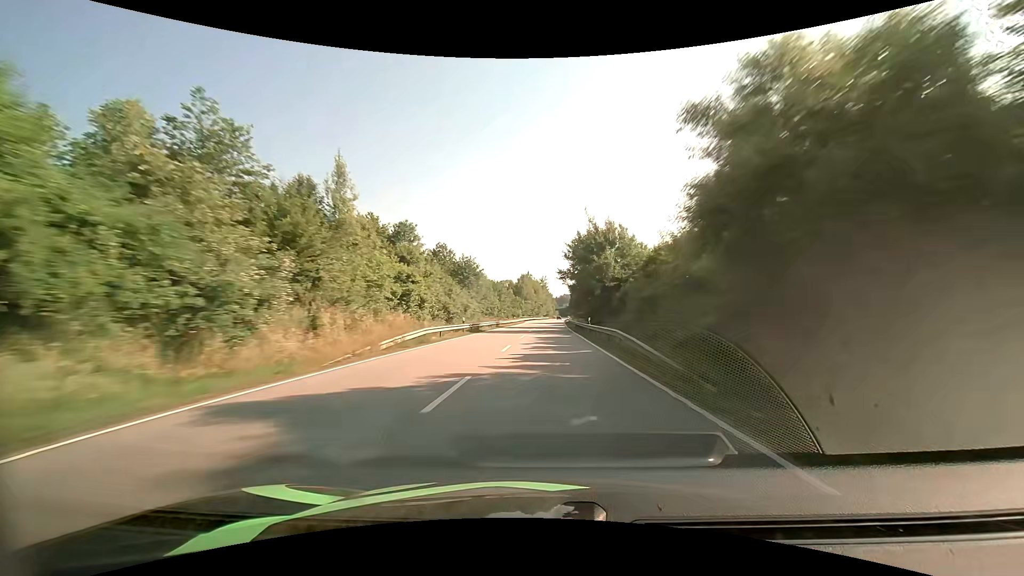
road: primary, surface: asphalt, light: Day
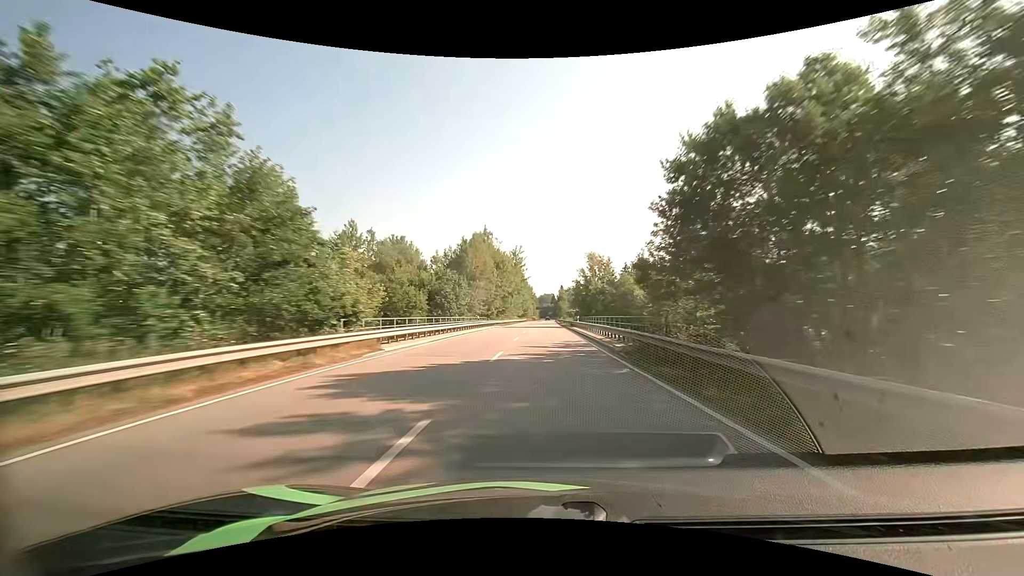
(+2.0, +88.3) m; +2°
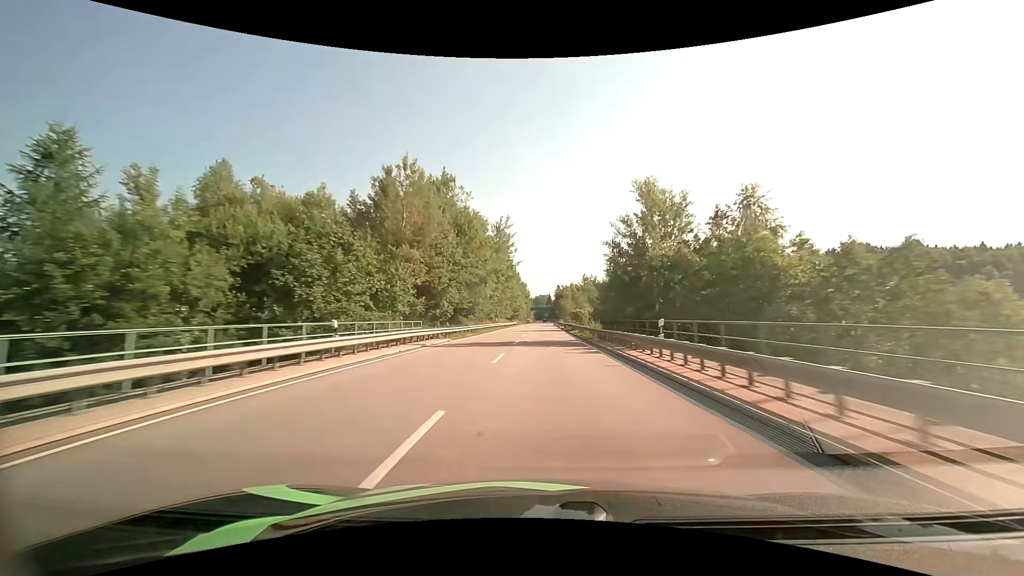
(+0.1, +34.9) m; +1°
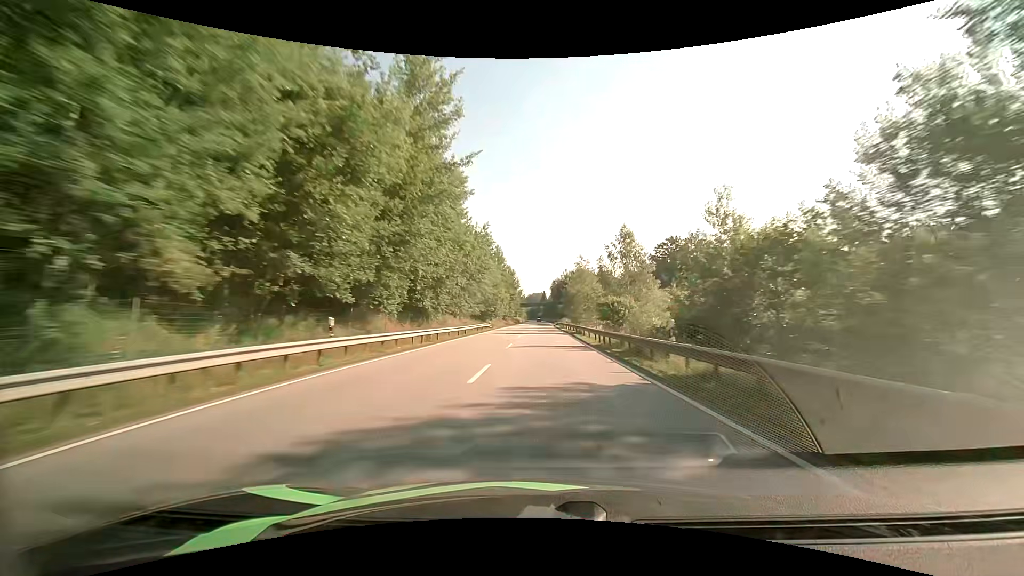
(+0.3, +52.3) m; 0°
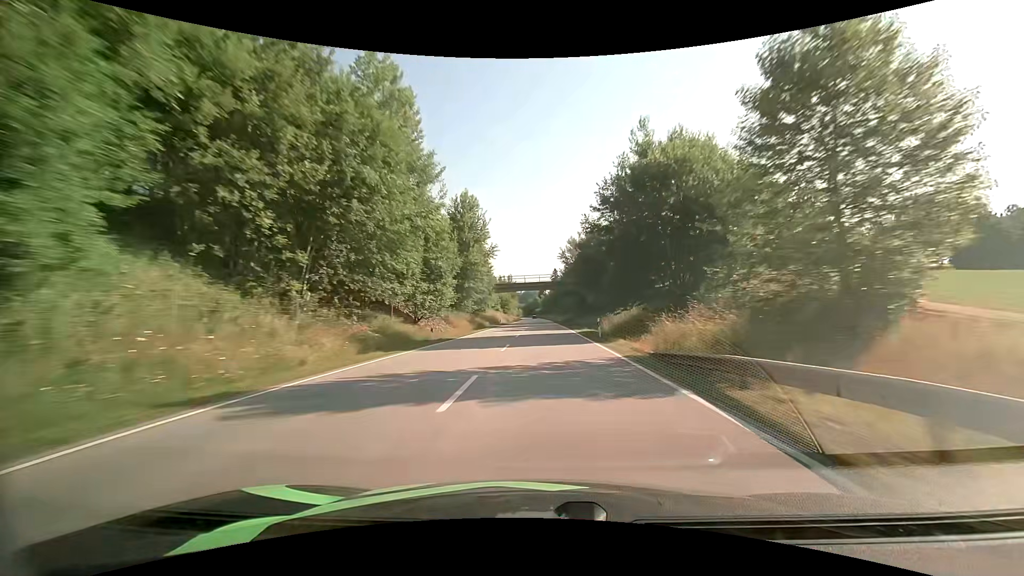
(+0.4, +86.1) m; 0°
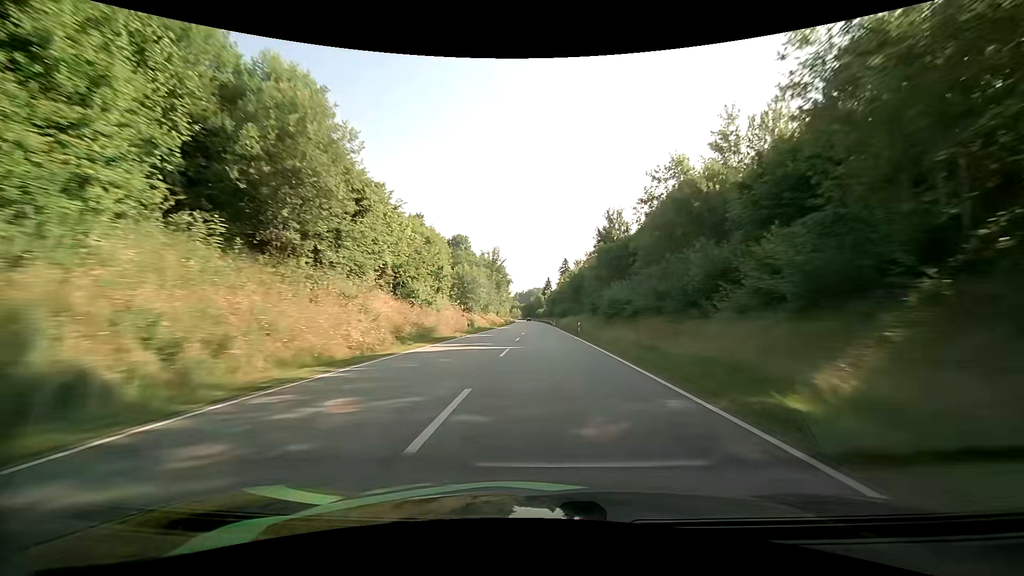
(-0.2, +85.2) m; -1°
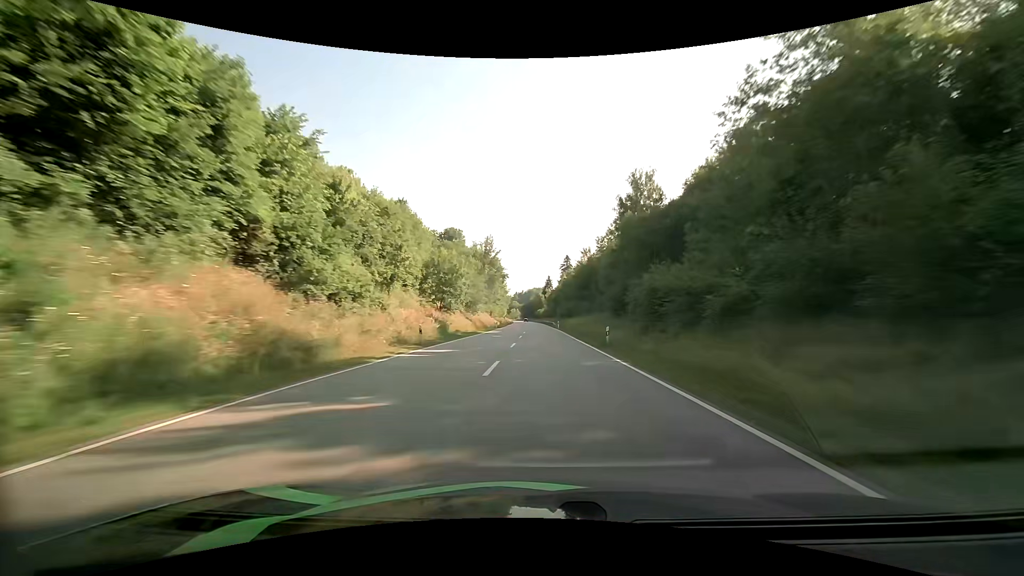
(+0.1, +17.2) m; 0°
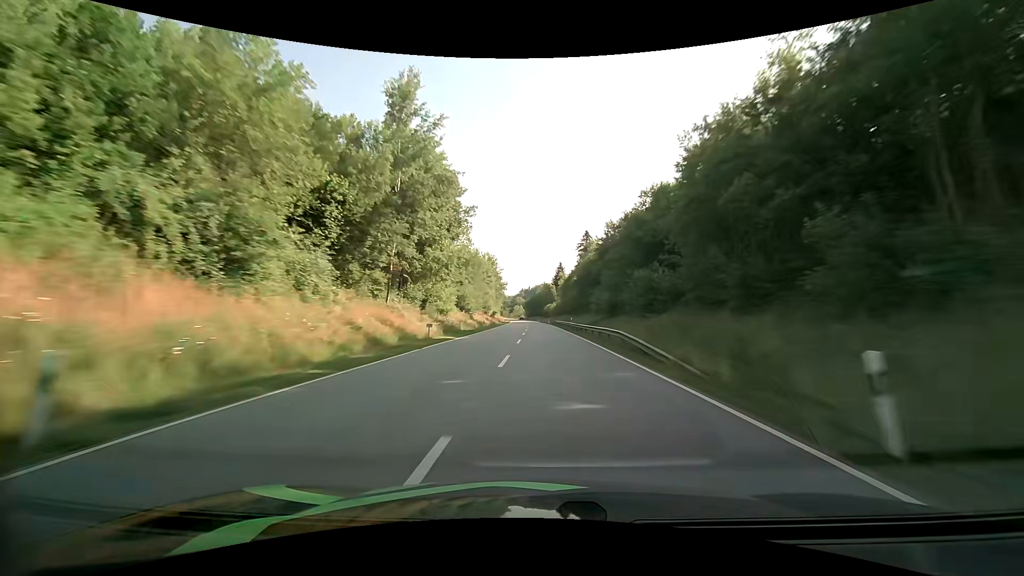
(-0.4, +69.8) m; -1°
(0, +10) (0, +20) (0, +30) (0, +40) (0, +50) (0, +60) (0, +70) (0, +80) (0, +90) (-1, +100) m
